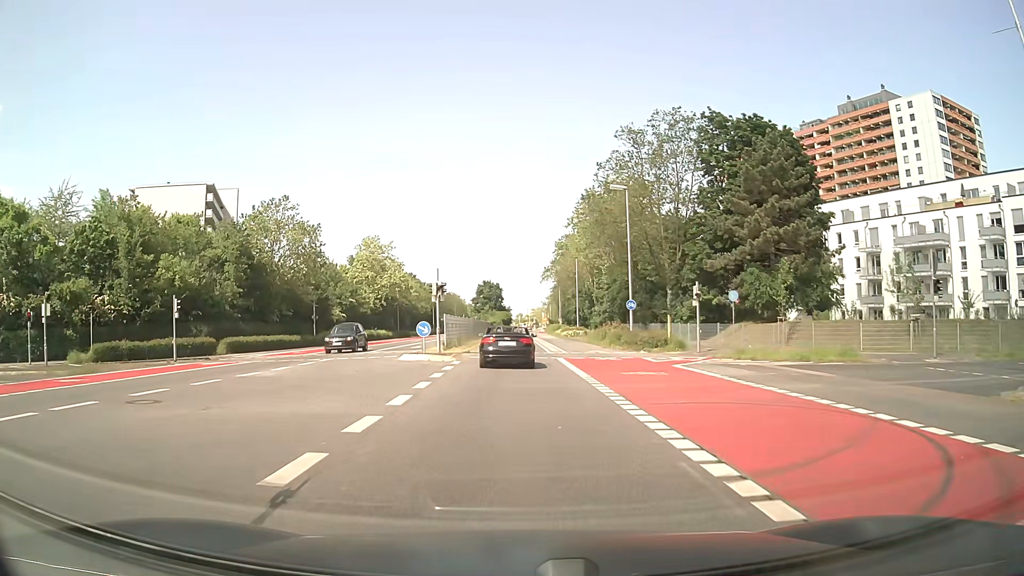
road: secondary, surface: asphalt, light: Day
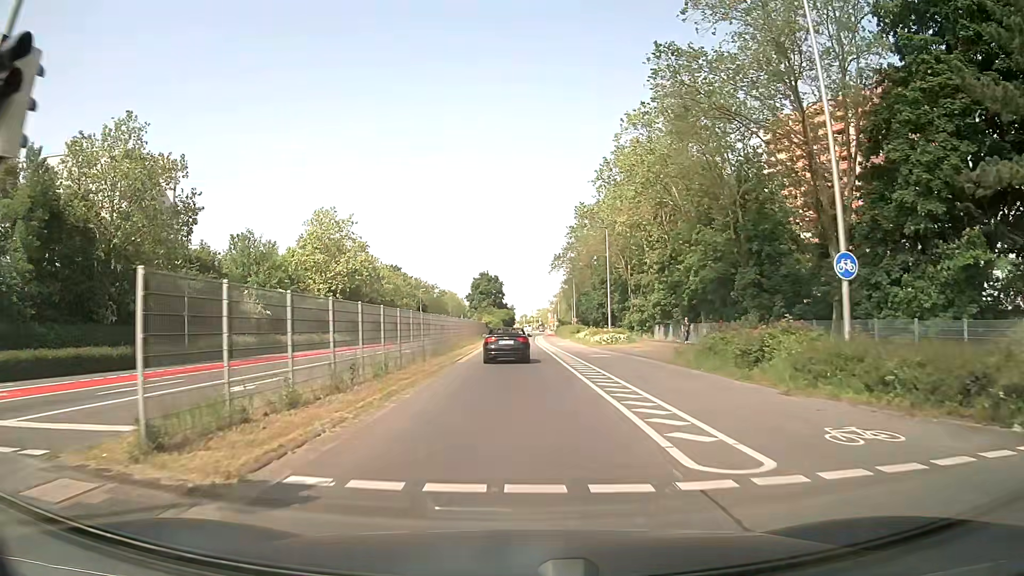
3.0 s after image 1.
(+0.1, +28.7) m; 0°
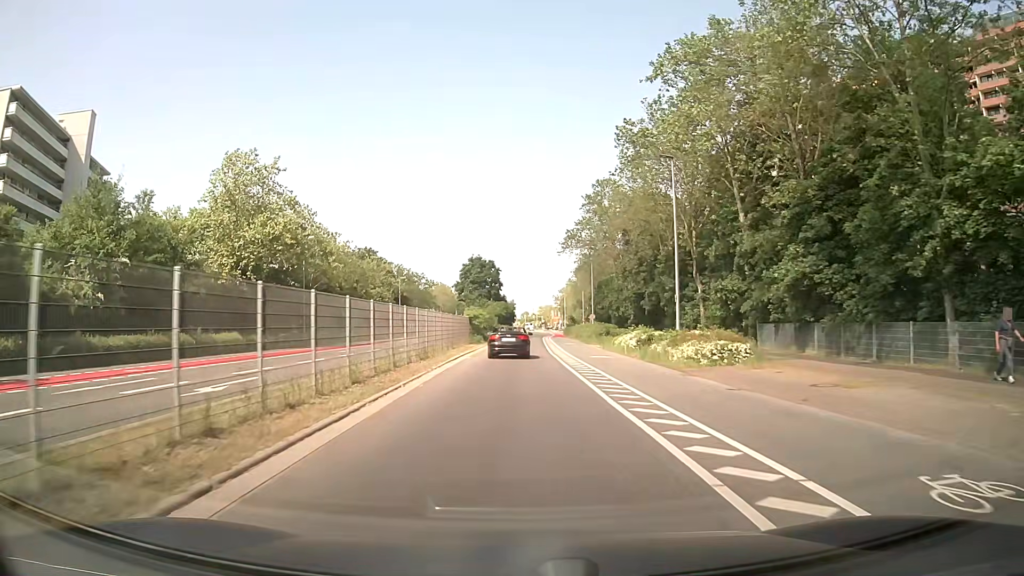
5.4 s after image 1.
(-0.1, +26.9) m; 0°
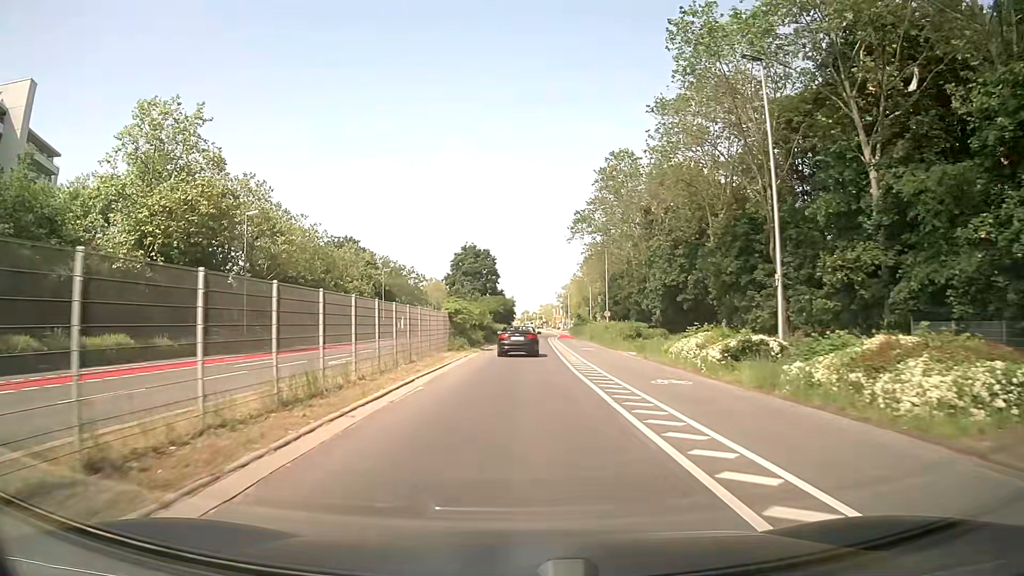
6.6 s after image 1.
(0.0, +14.7) m; 0°
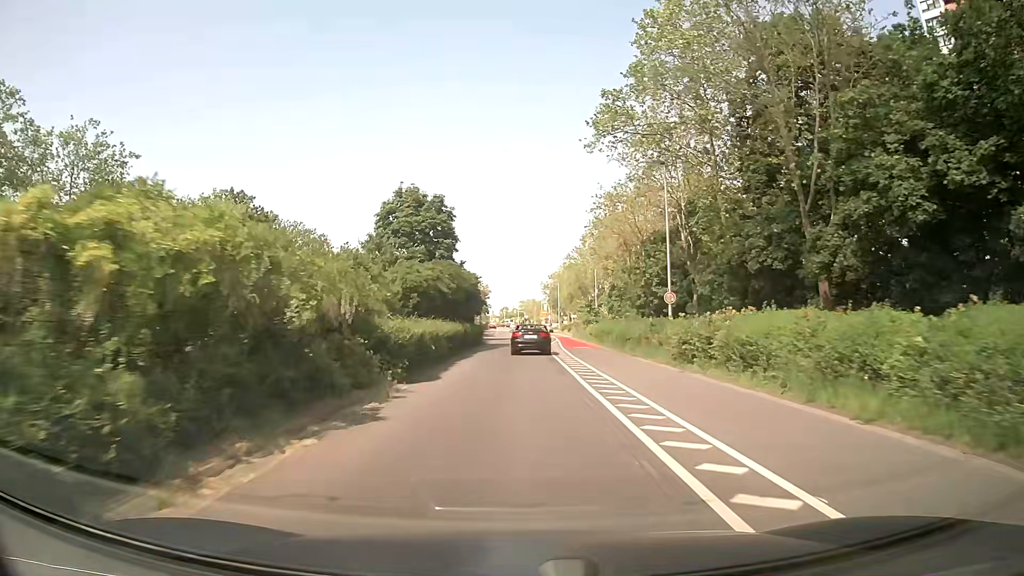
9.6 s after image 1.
(+0.6, +38.7) m; +2°
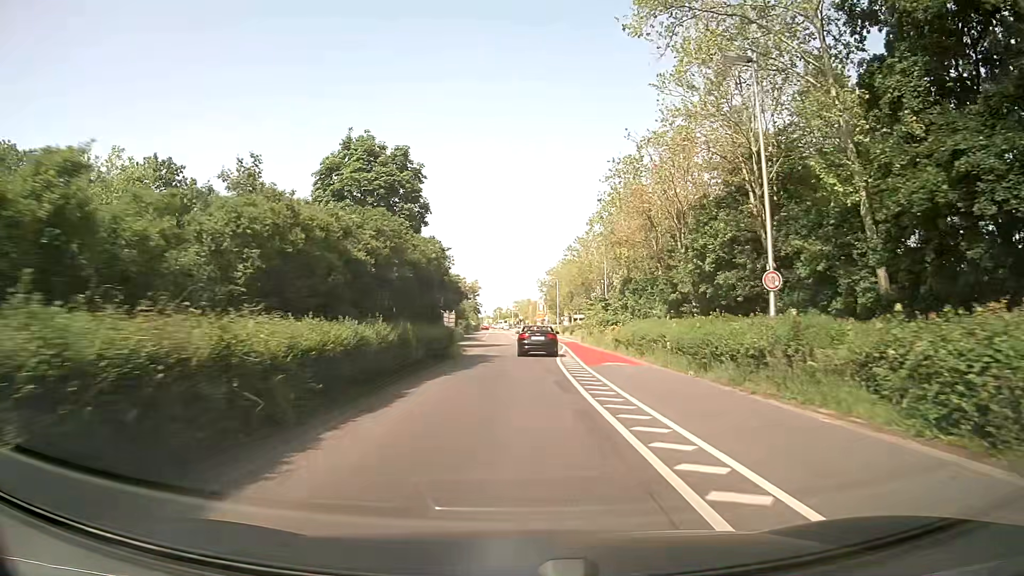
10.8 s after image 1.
(+0.1, +15.8) m; 0°
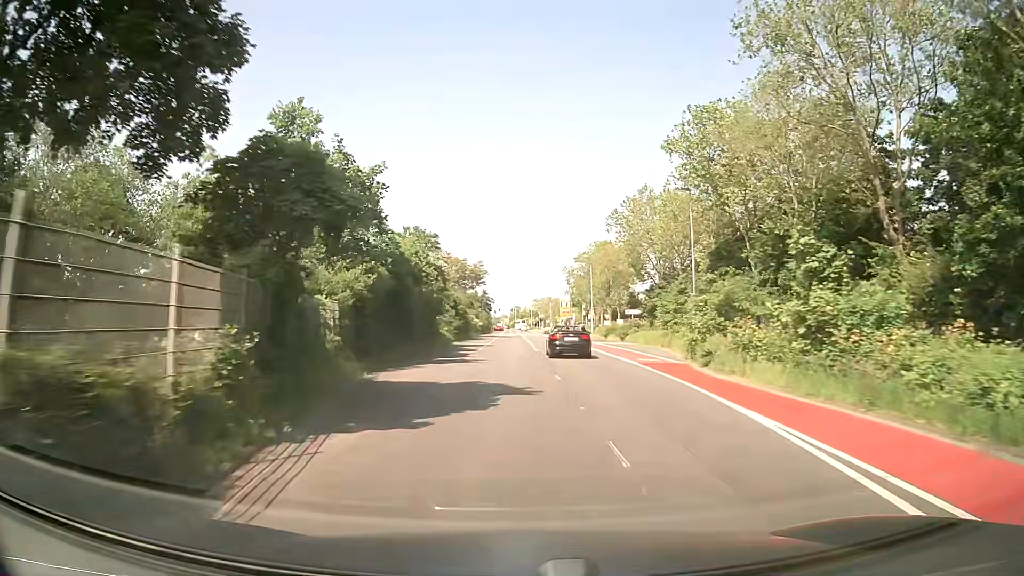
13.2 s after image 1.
(-0.4, +32.2) m; -2°
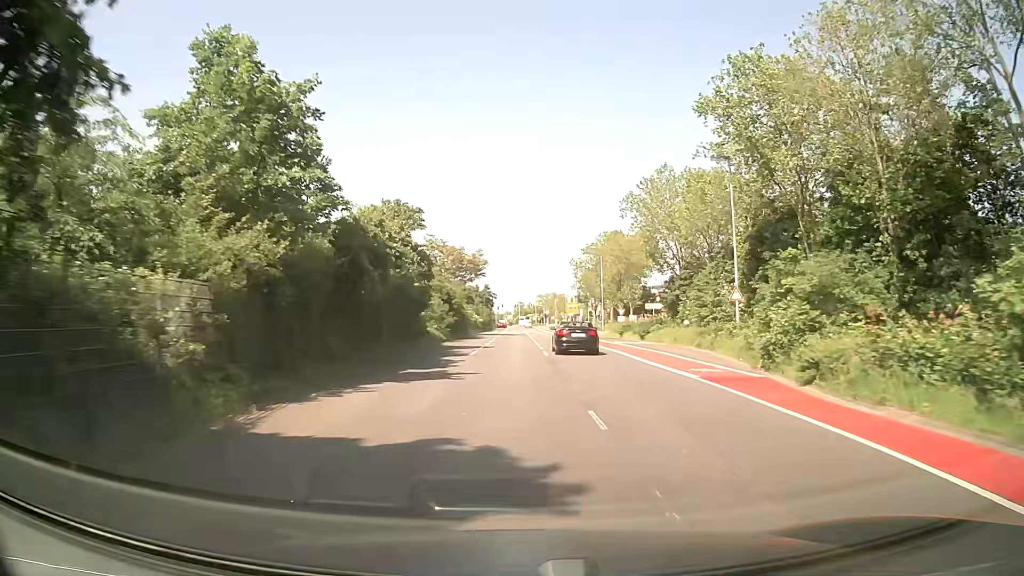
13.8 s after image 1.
(0.0, +8.1) m; 0°
(0, +10) (0, +20) (0, +30) (0, +40) (0, +50) (0, +60) (0, +70) (0, +80) (-1, +90) (-1, +100) m
